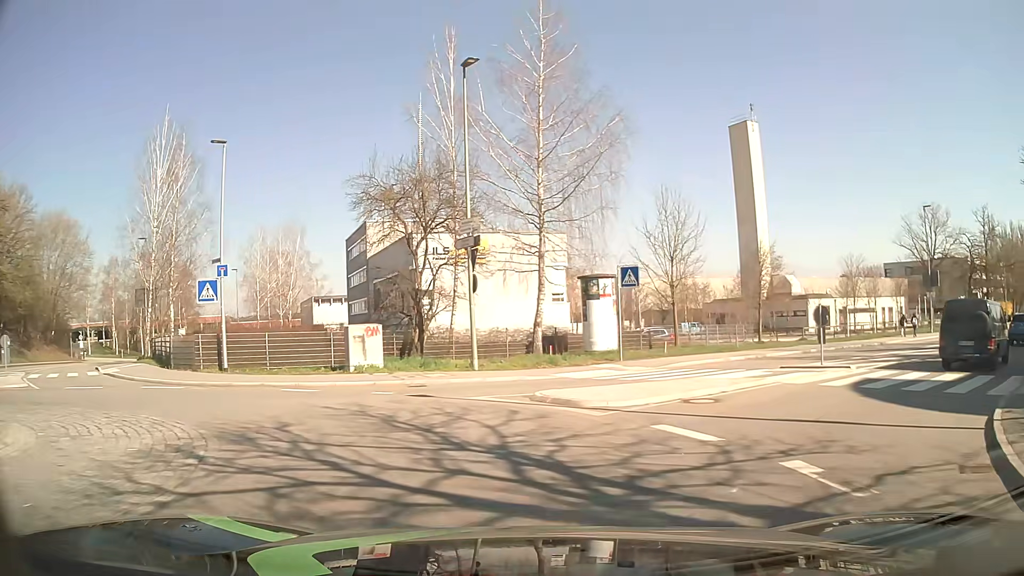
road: tertiary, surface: asphalt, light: Day
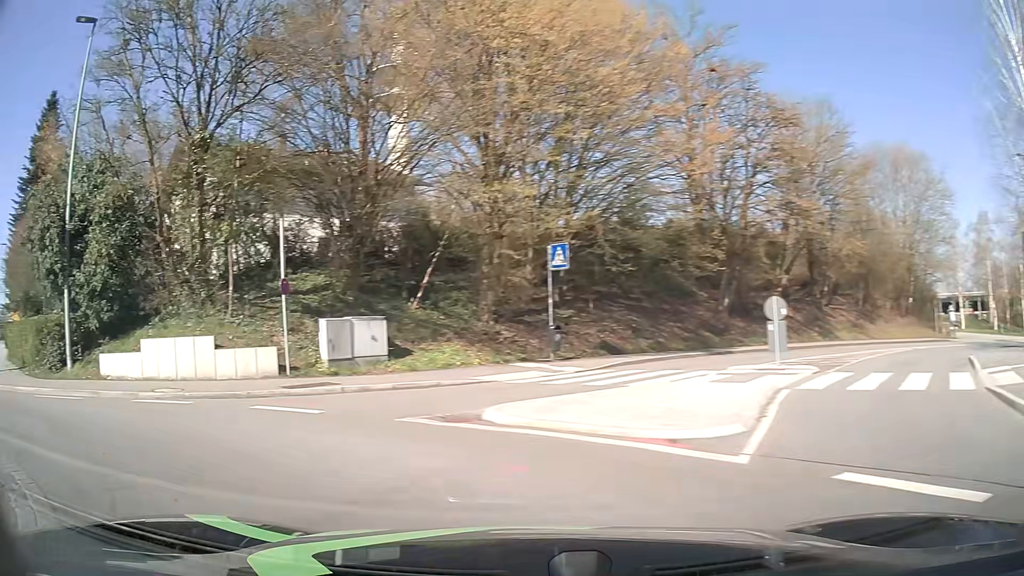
(-7.8, +14.4) m; -74°
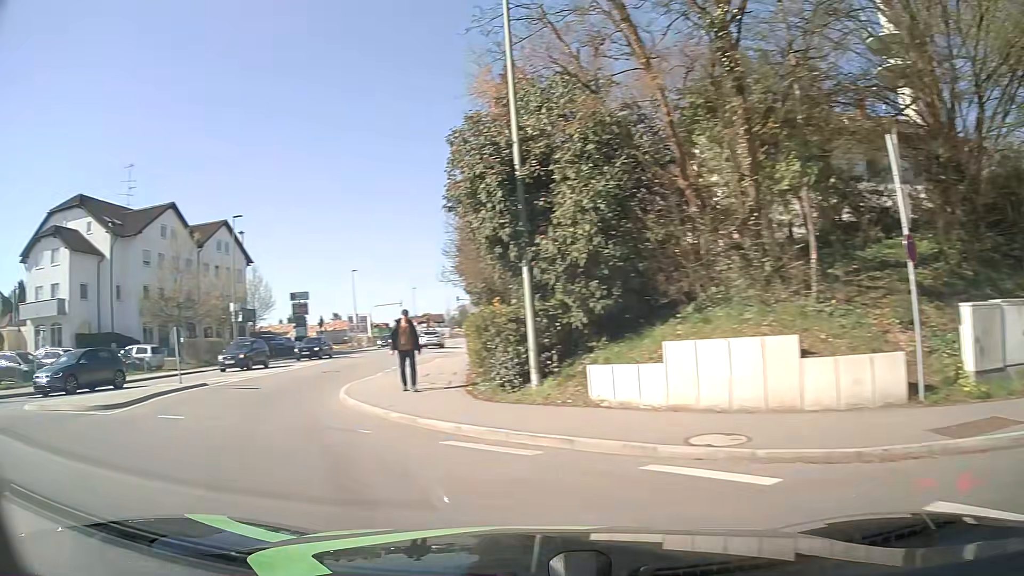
(-2.6, +6.3) m; -45°
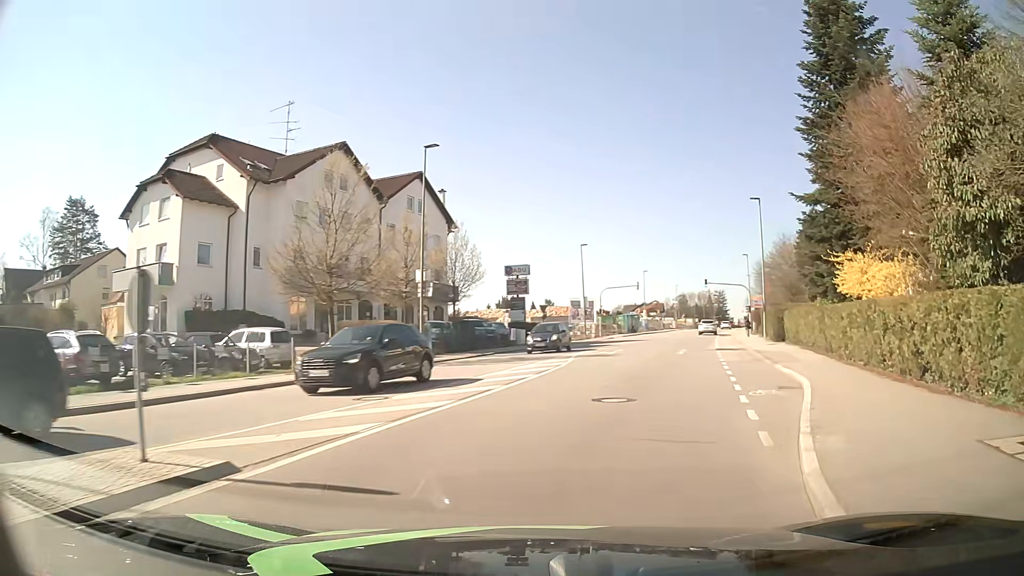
(-5.9, +14.7) m; -20°
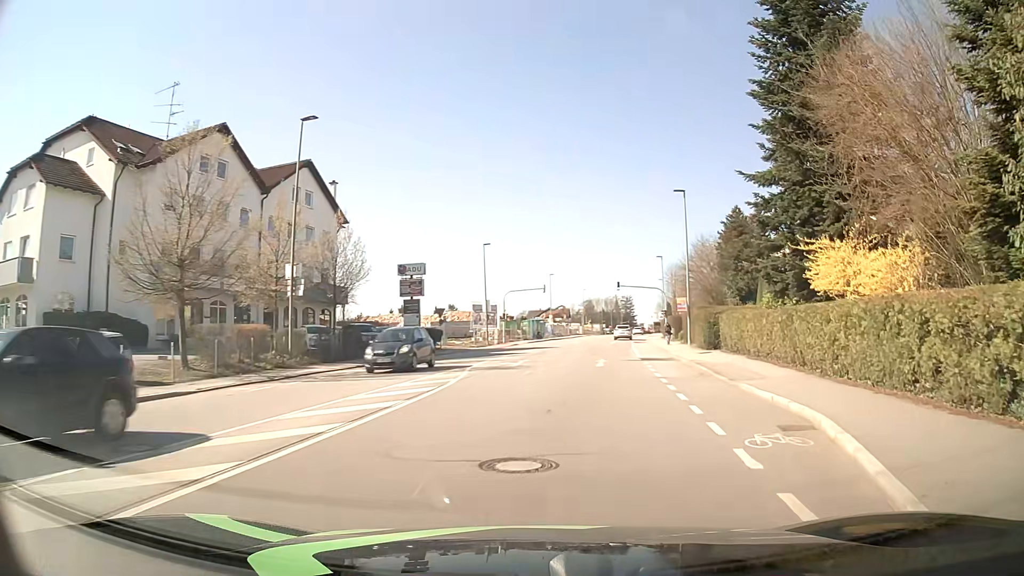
(+0.4, +5.4) m; +8°
